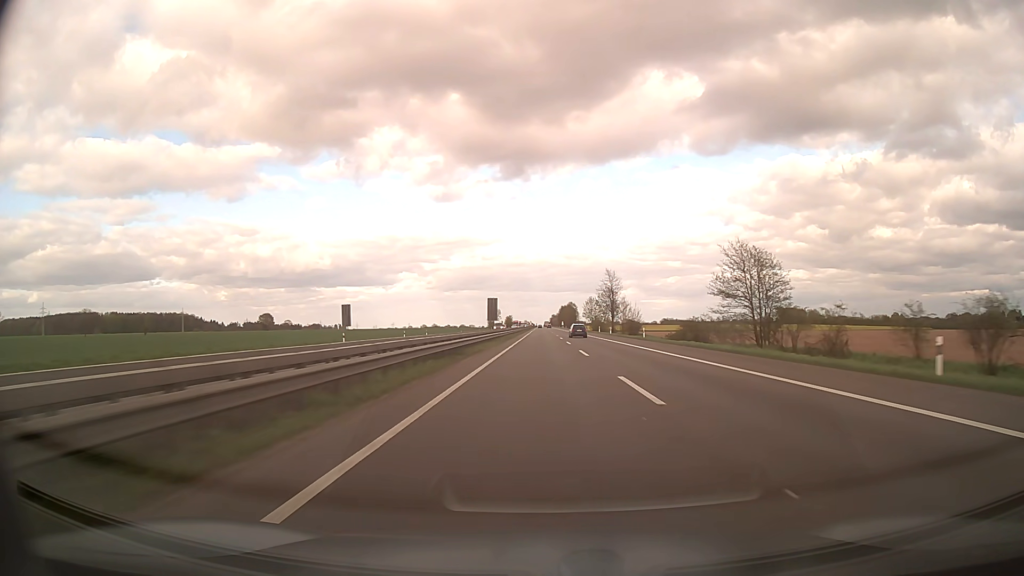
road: motorway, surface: asphalt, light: Day
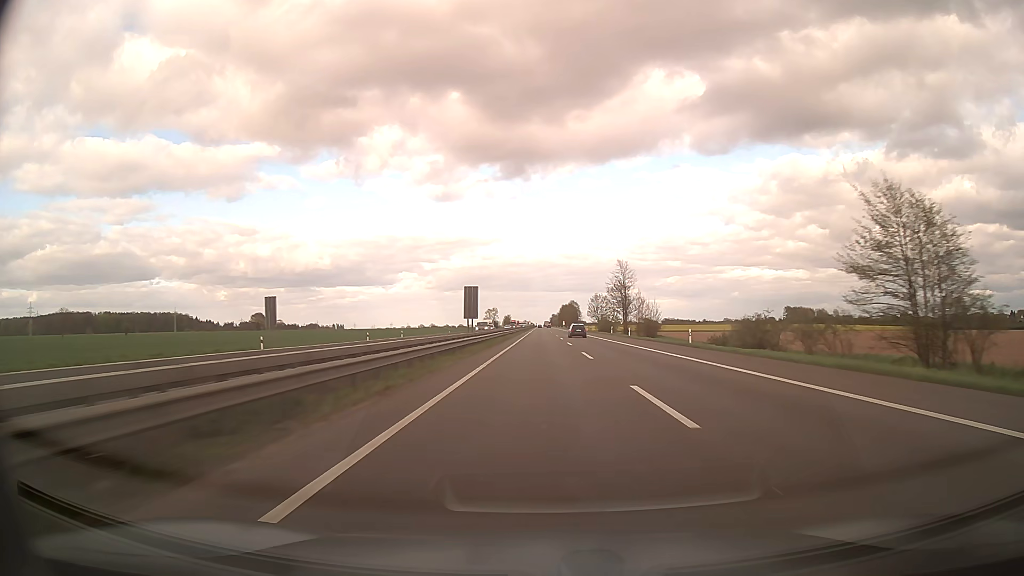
(0.0, +20.6) m; 0°
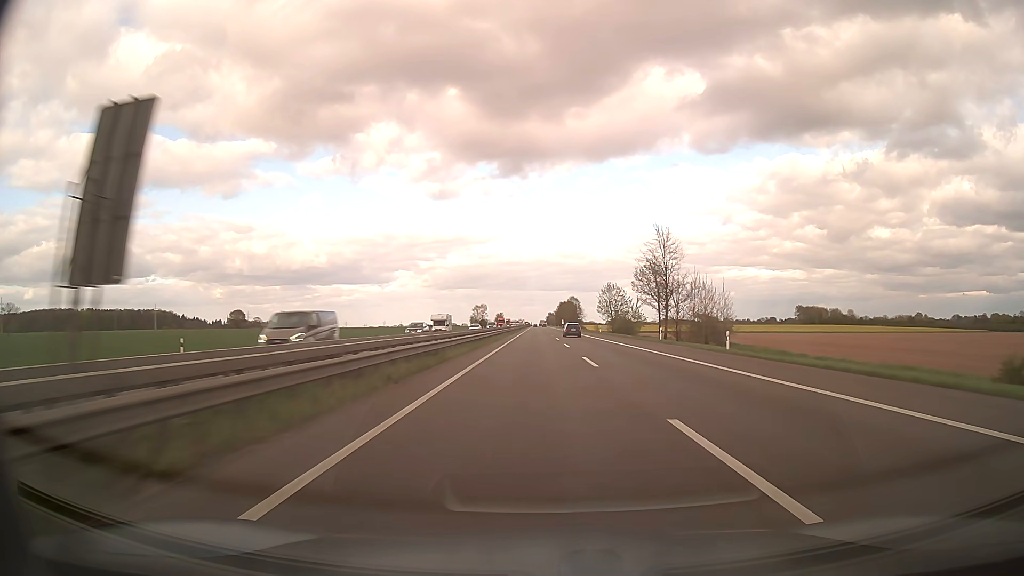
(+0.1, +41.2) m; 0°
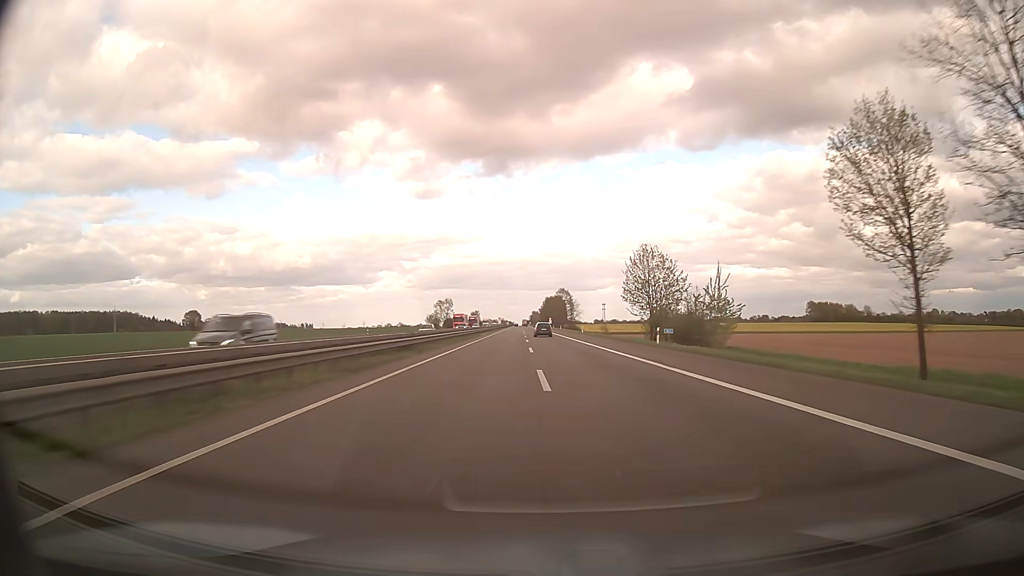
(+1.0, +61.7) m; +2°
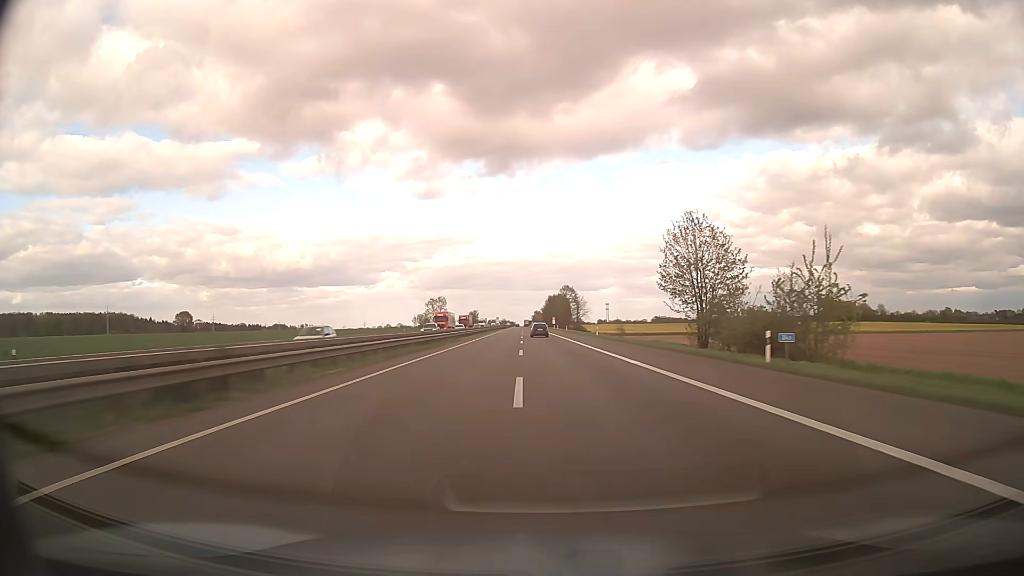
(0.0, +20.4) m; 0°
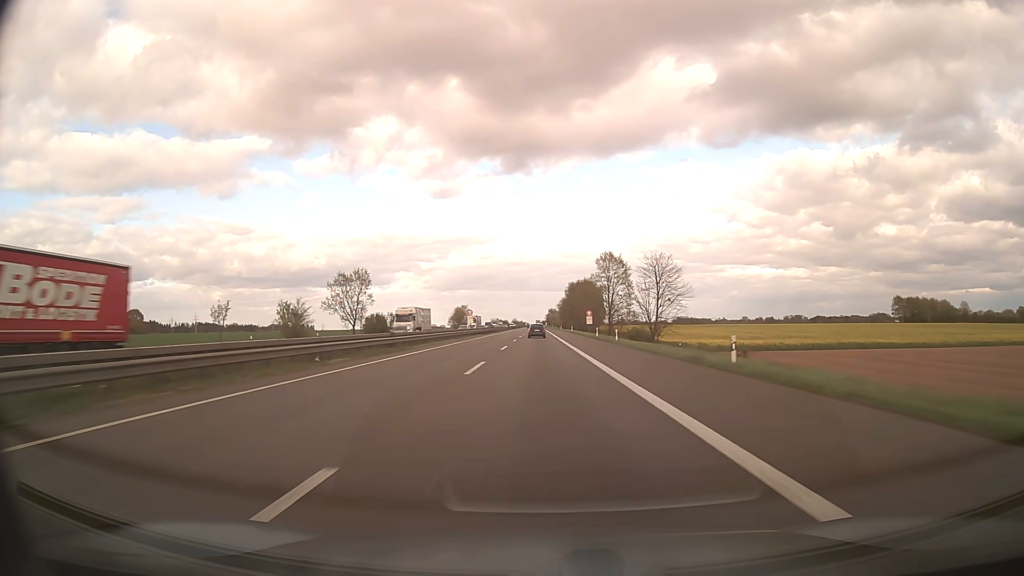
(-1.2, +100.3) m; -1°
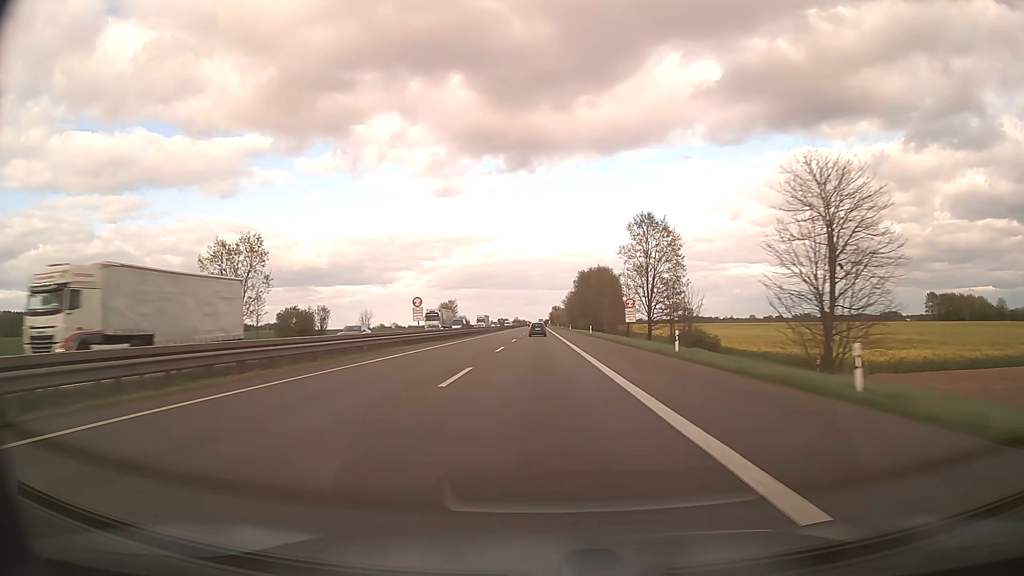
(-0.1, +39.6) m; 0°
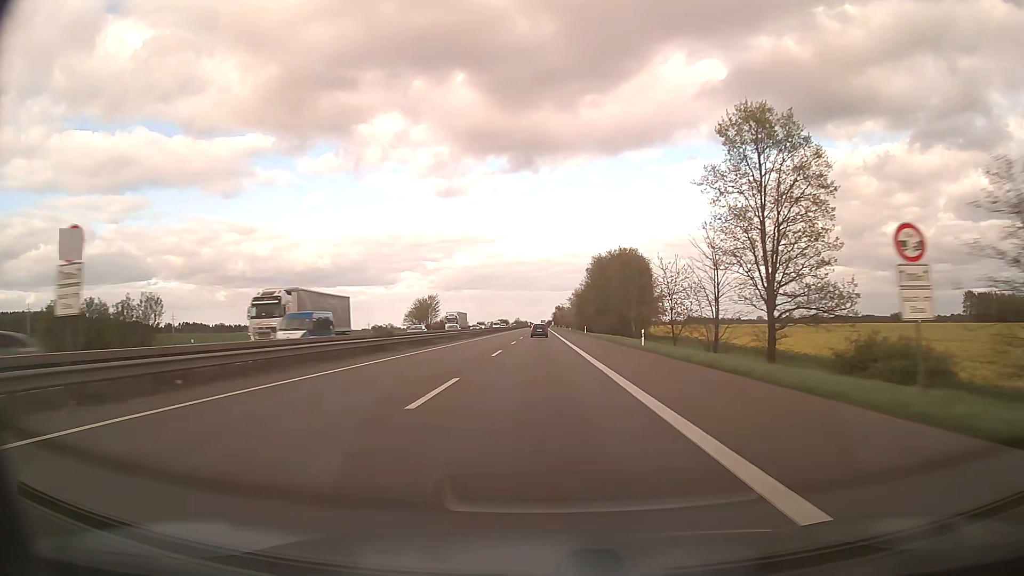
(0.0, +39.3) m; 0°
(0, +10) (0, +20) (0, +30) (0, +40) (0, +50) (0, +60) (0, +70) (0, +80) (0, +90) (0, +100) m
